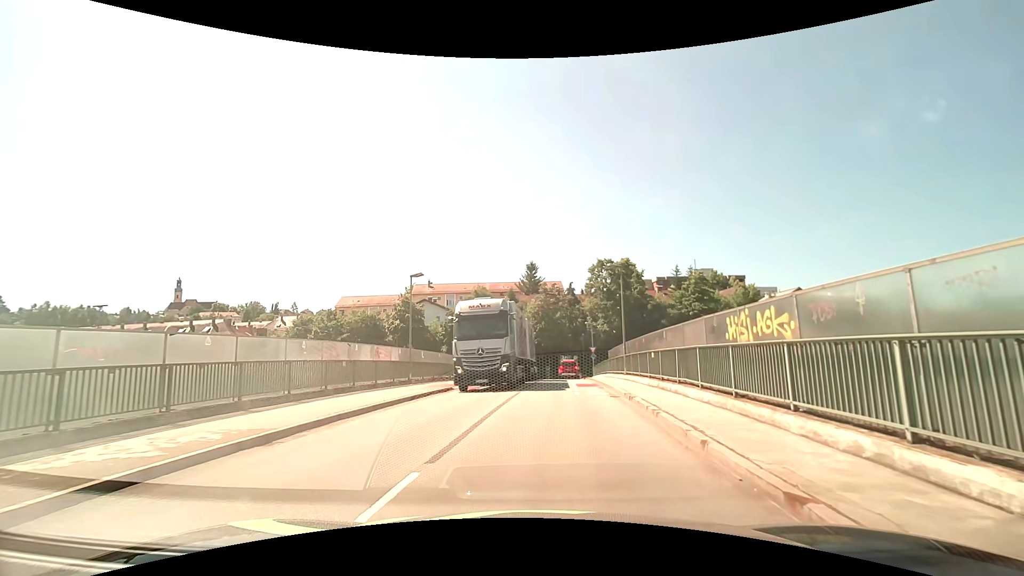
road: unclassified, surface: asphalt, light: Day
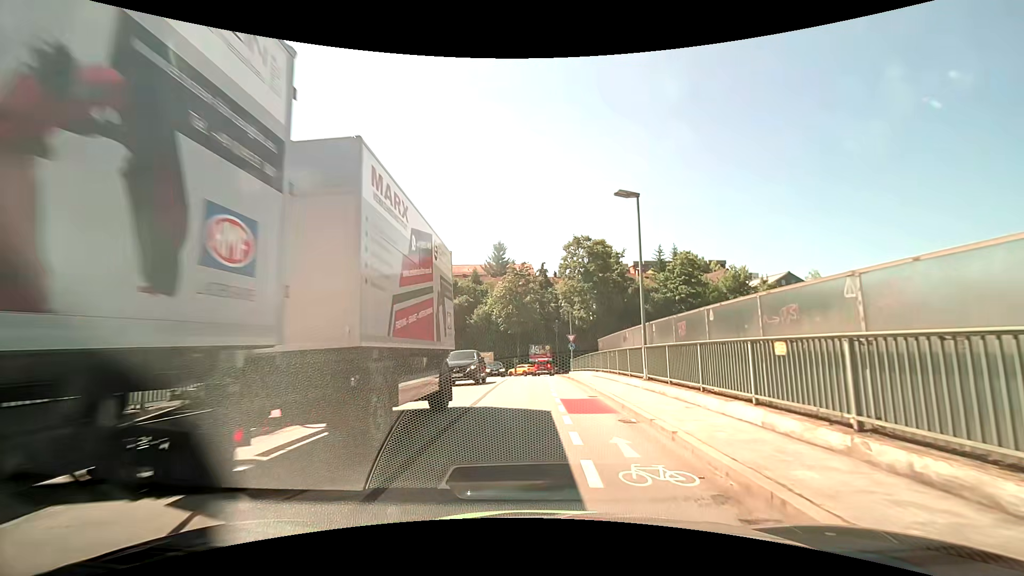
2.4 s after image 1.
(+0.4, +12.3) m; +2°
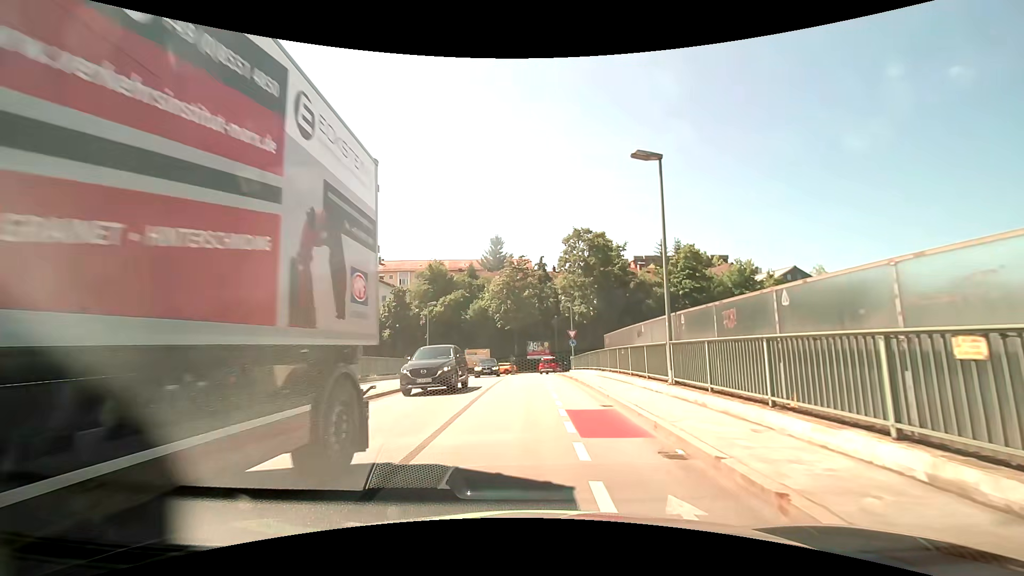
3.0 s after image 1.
(0.0, +3.1) m; 0°
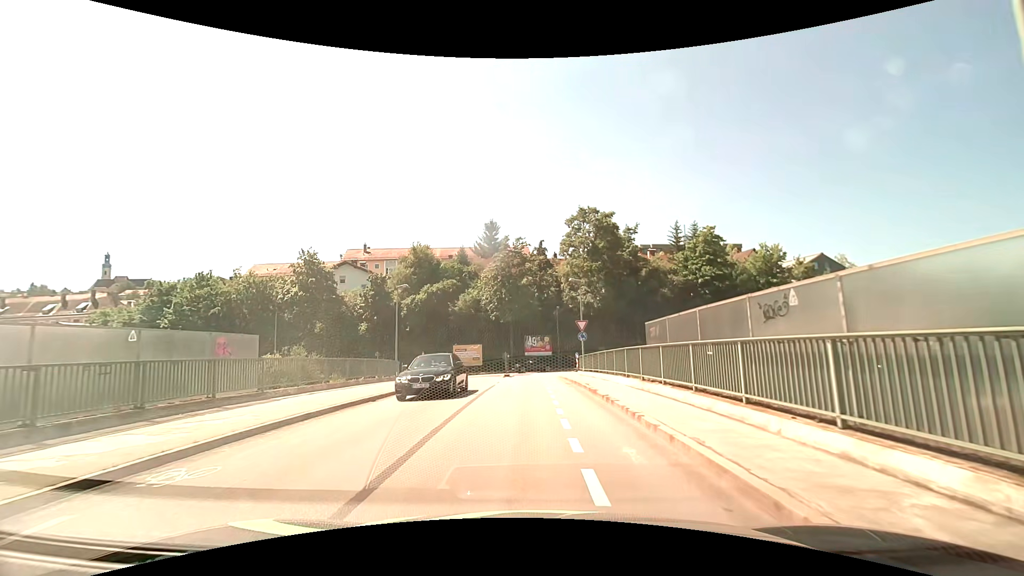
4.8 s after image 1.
(+0.2, +9.7) m; +1°
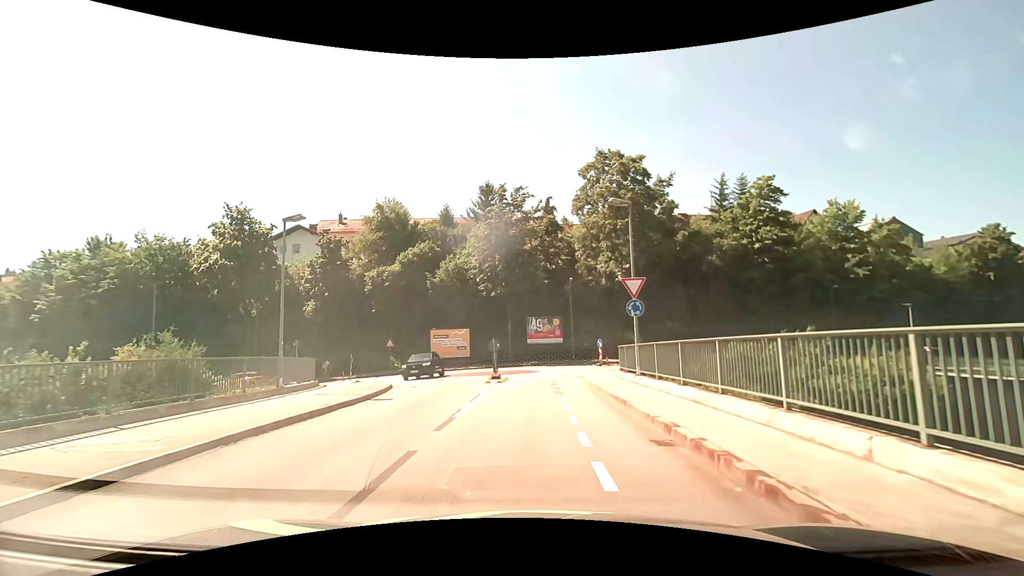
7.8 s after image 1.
(-0.1, +16.1) m; -1°
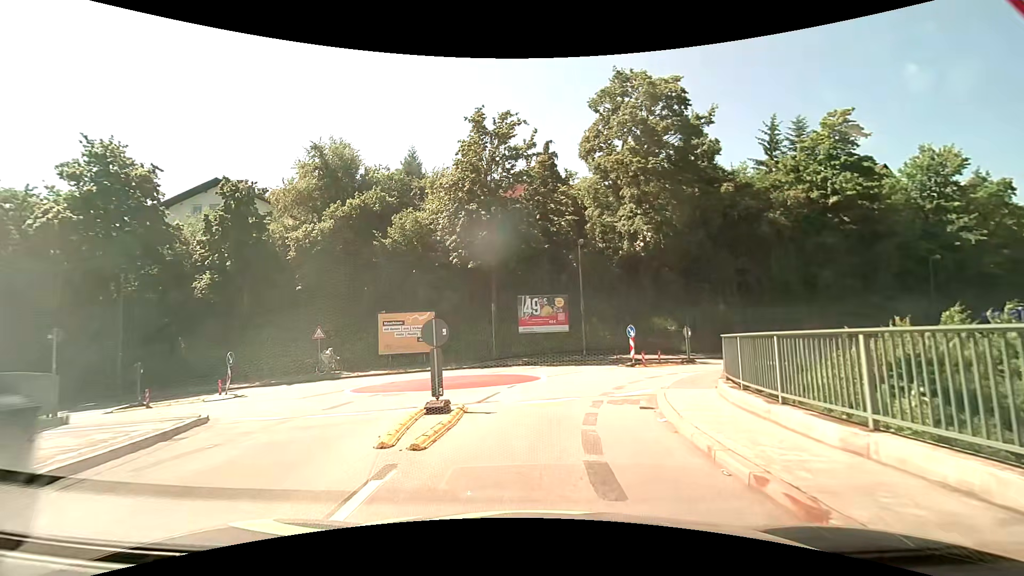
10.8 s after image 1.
(+0.1, +14.3) m; +1°
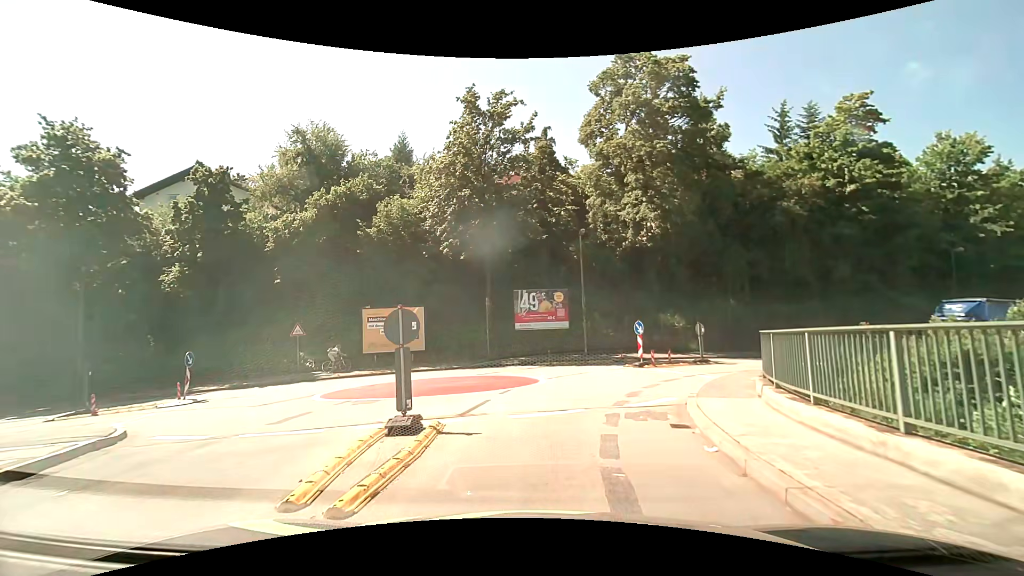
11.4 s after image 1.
(0.0, +2.5) m; 0°
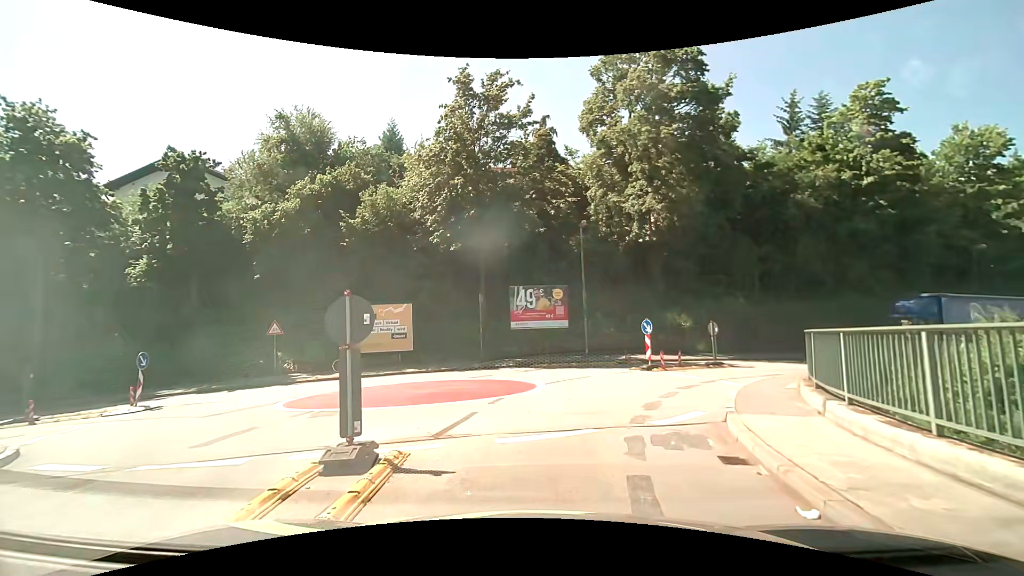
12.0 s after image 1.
(0.0, +2.2) m; +1°
(+1, +10) (+1, +20) (-8, +23) (-18, +22) (-28, +20) (-37, +20) (-47, +19) (-57, +18) (-67, +18) (-77, +18) m
